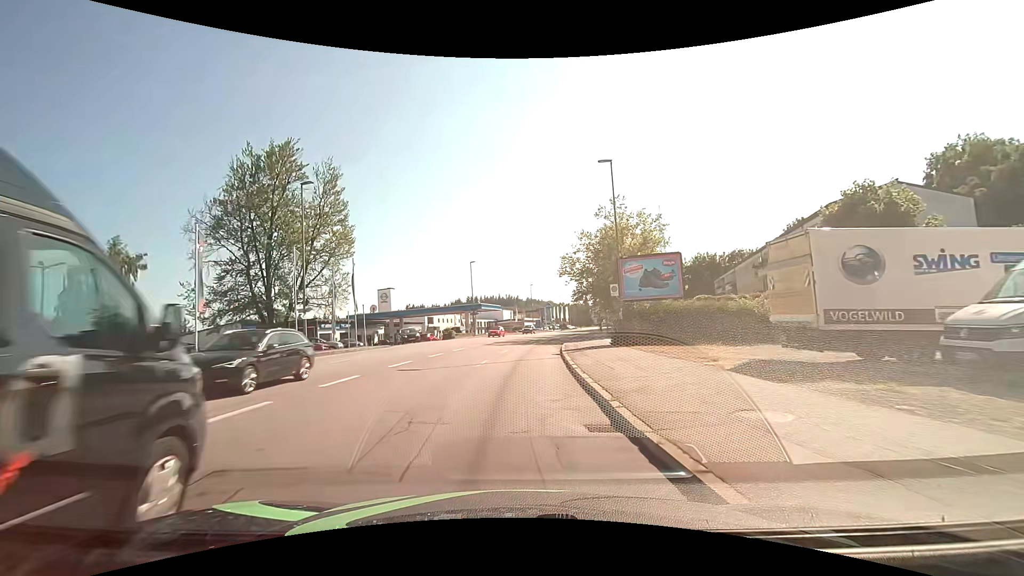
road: tertiary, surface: asphalt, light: Day
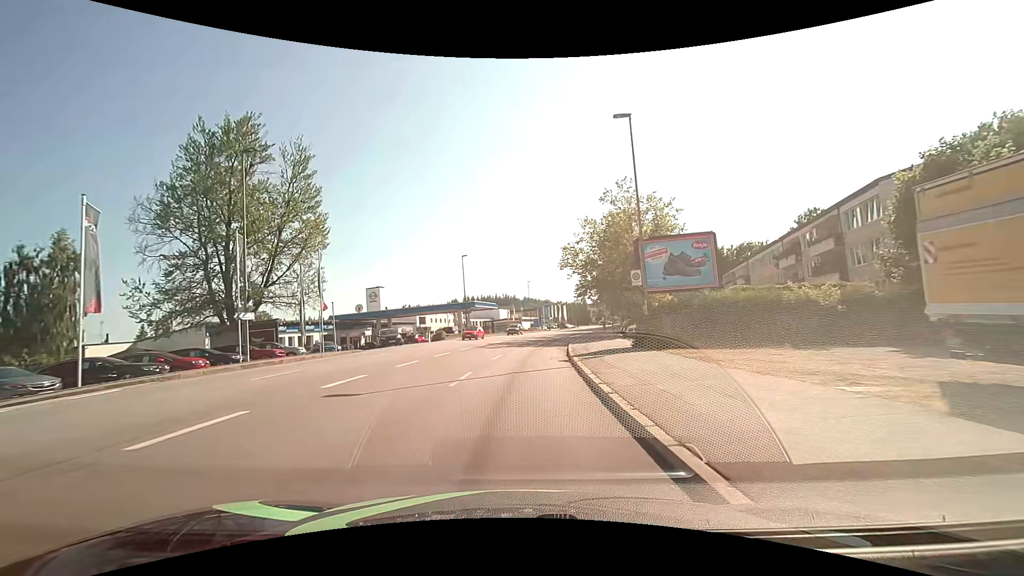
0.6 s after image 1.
(+0.1, +5.9) m; +1°
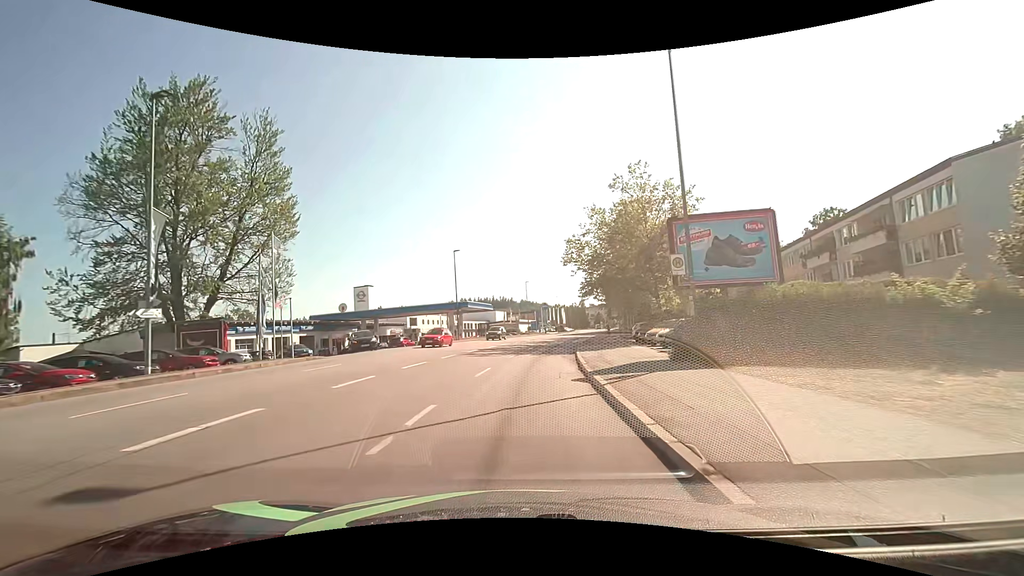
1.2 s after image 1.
(0.0, +6.0) m; 0°
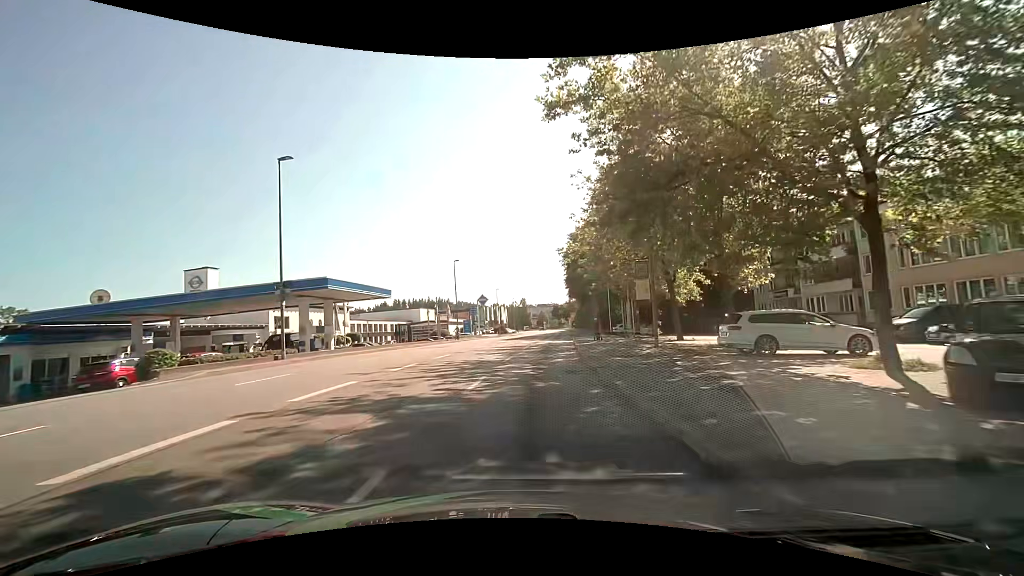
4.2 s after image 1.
(+1.8, +30.9) m; +8°
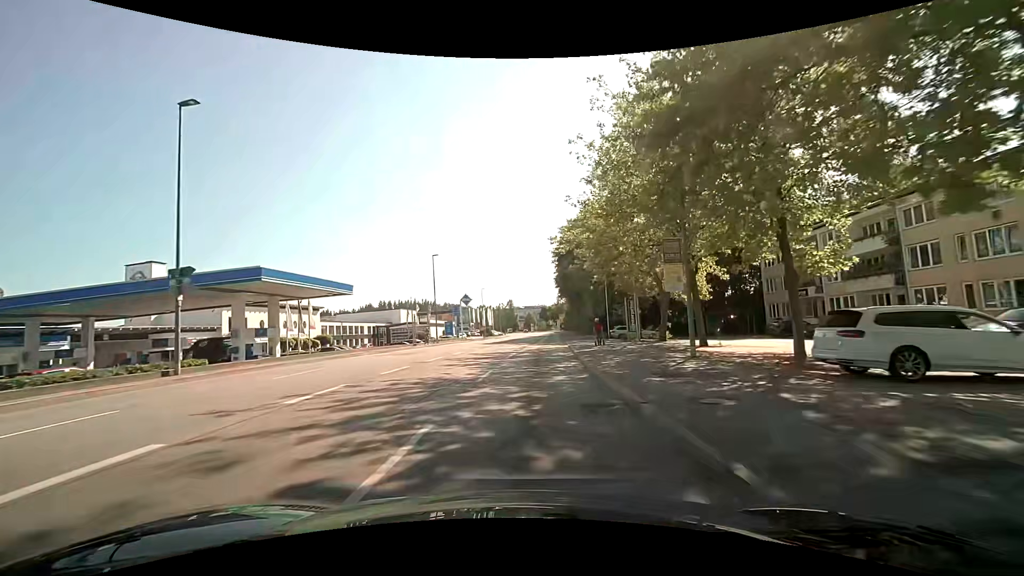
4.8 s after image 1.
(+0.1, +6.5) m; +3°
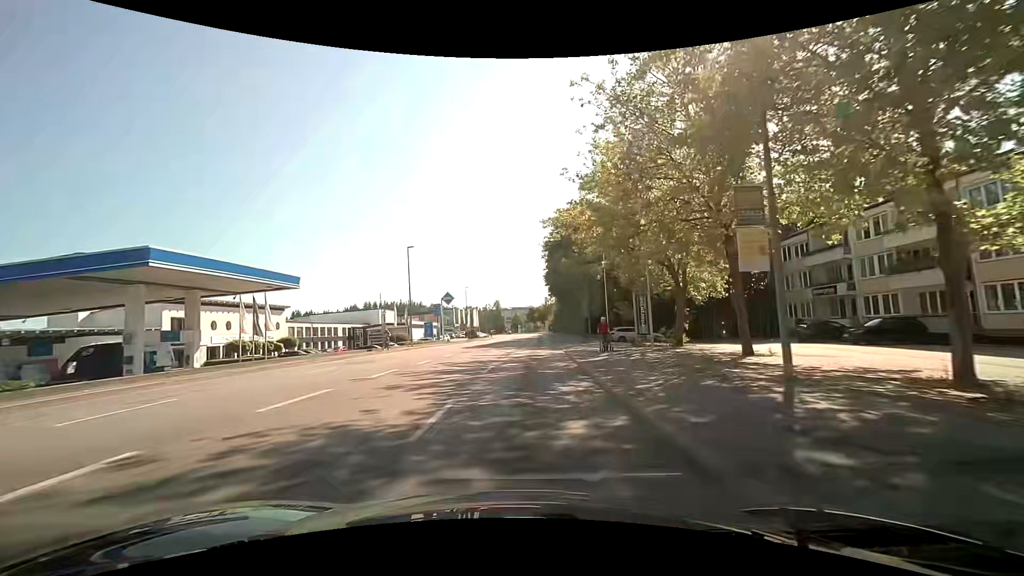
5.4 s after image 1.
(-0.2, +6.6) m; -1°
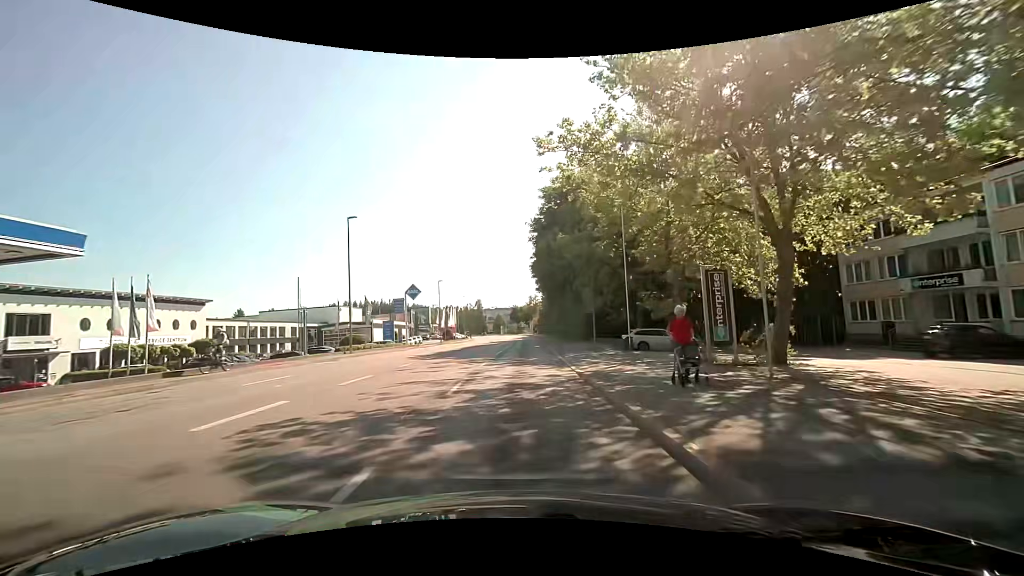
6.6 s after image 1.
(+0.3, +13.4) m; +2°
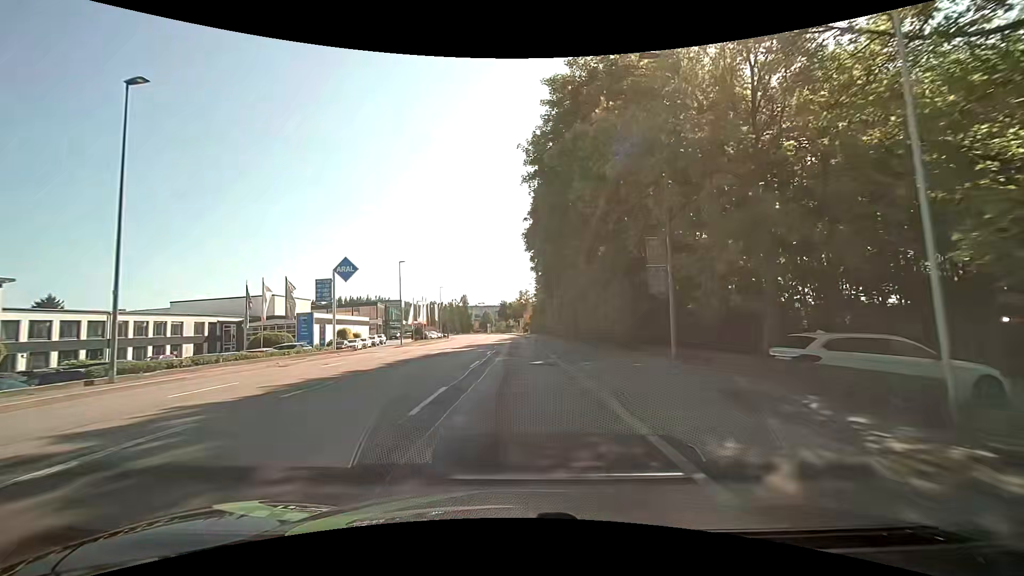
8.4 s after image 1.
(+0.1, +20.6) m; 0°
(0, +10) (0, +20) (0, +30) (0, +40) (0, +50) (0, +60) (0, +70) (-1, +80) (-1, +90) (-1, +100) m
